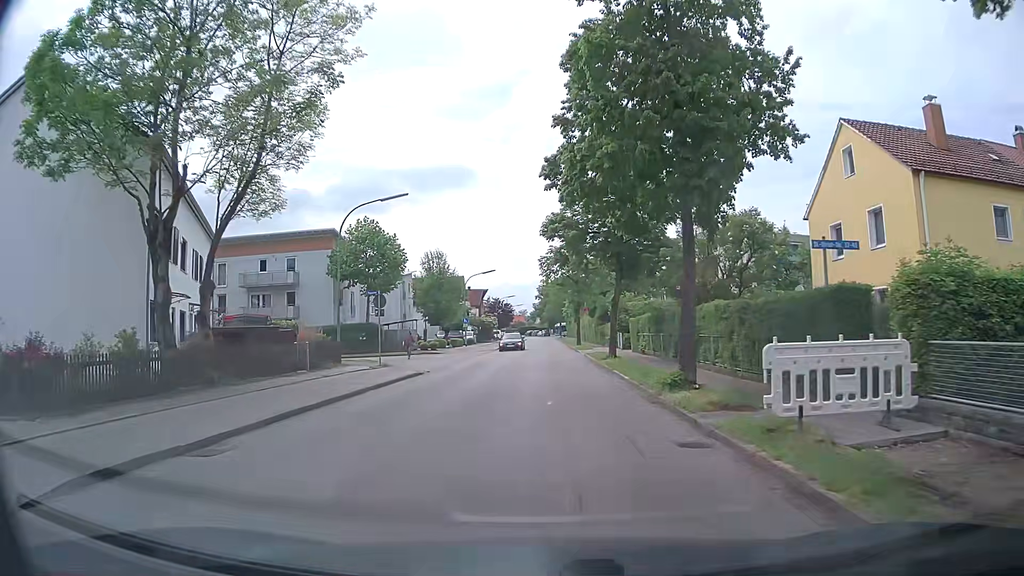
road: tertiary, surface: asphalt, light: Day
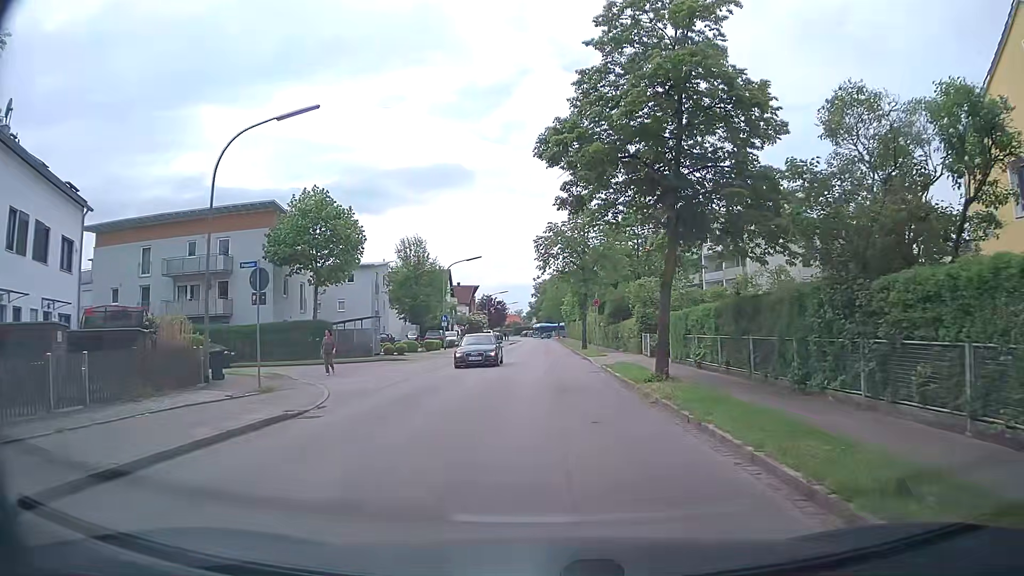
(+0.5, +12.3) m; +2°
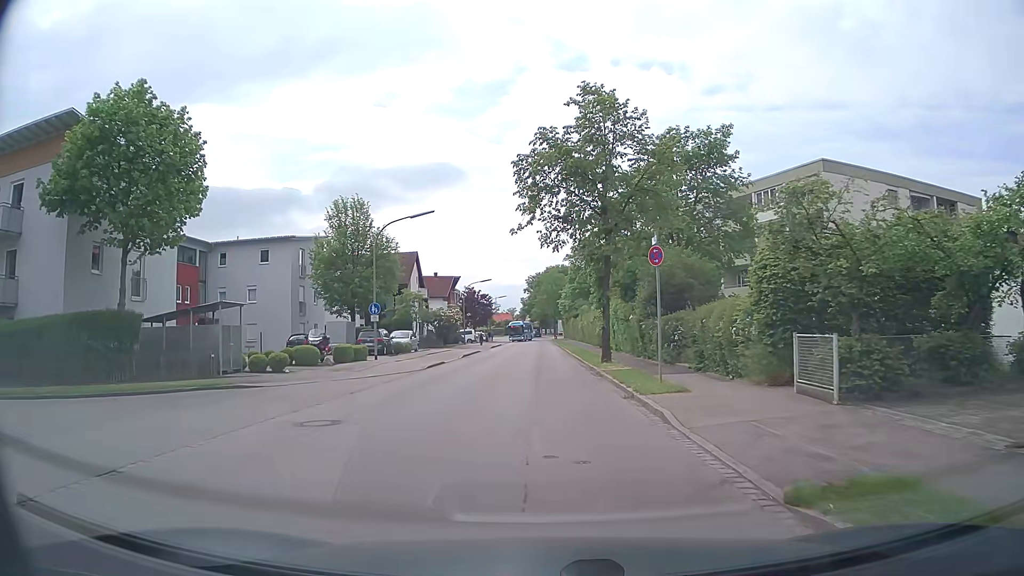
(+0.3, +20.9) m; +1°
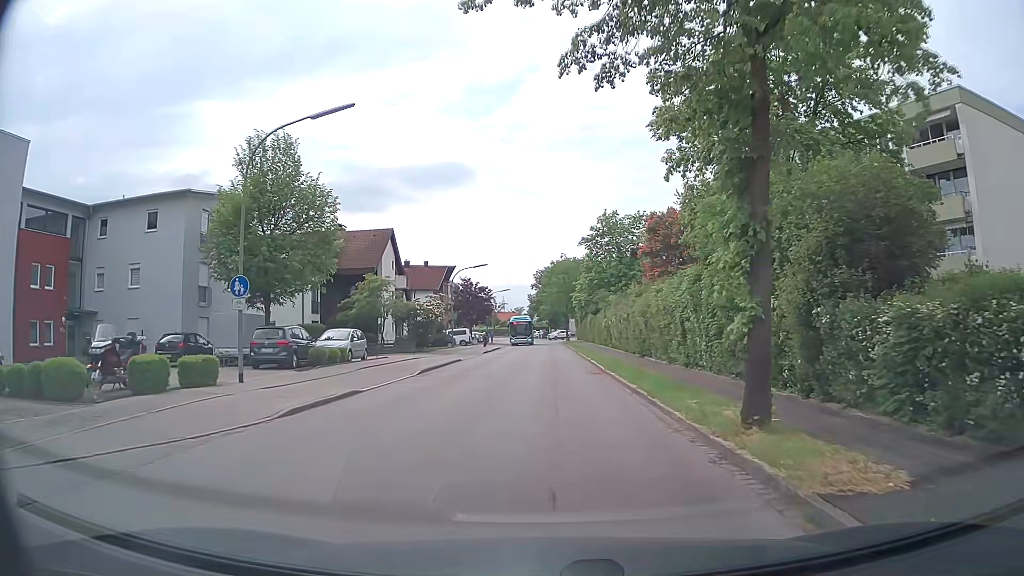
(-0.1, +17.0) m; -1°
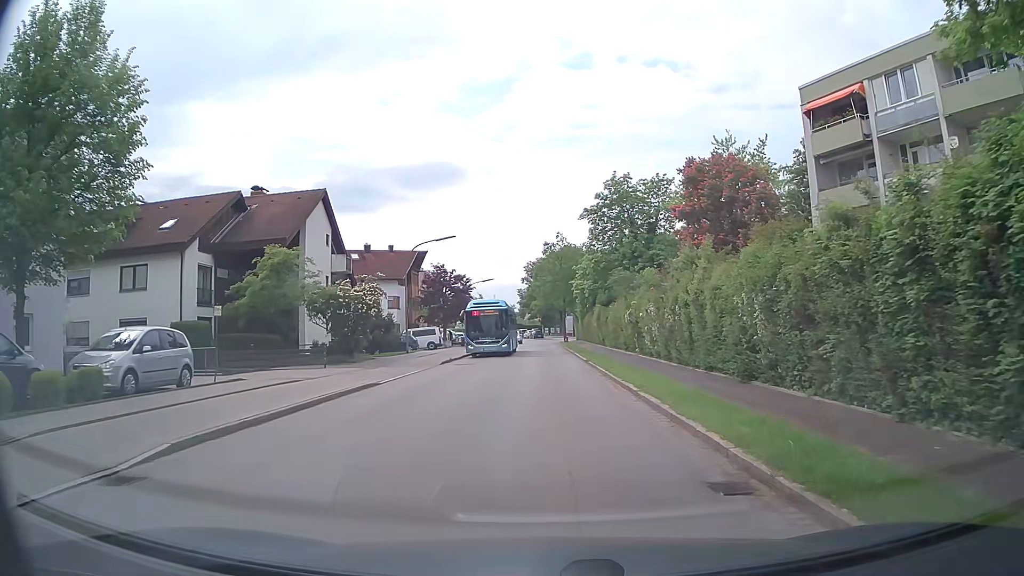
(0.0, +17.2) m; +1°
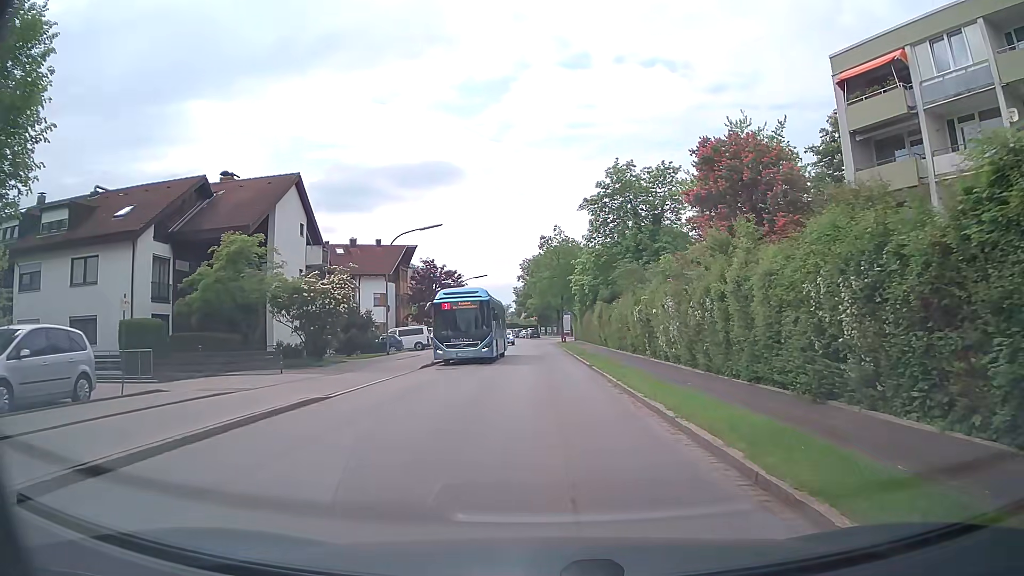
(0.0, +4.4) m; 0°
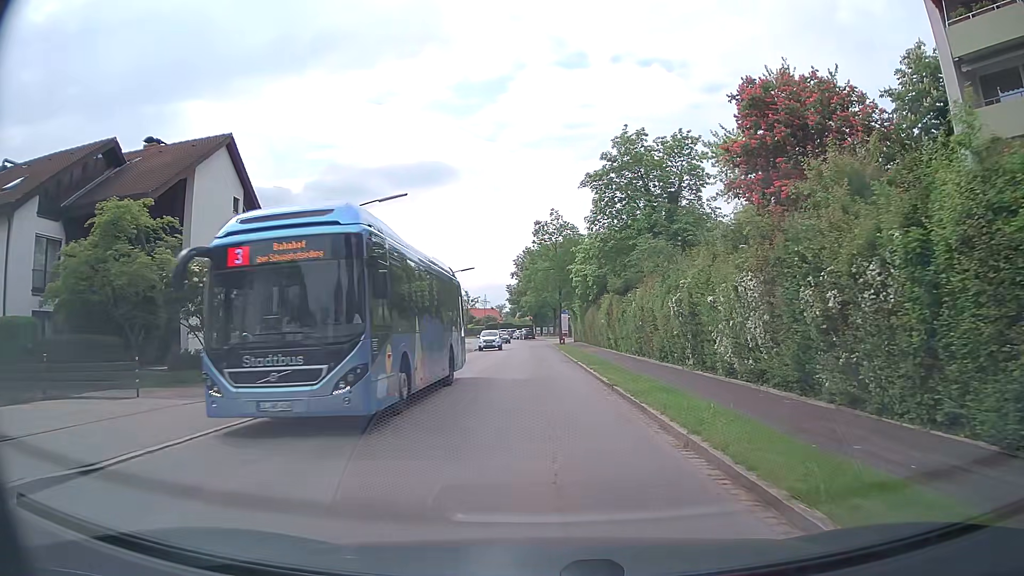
(+0.1, +8.8) m; +1°
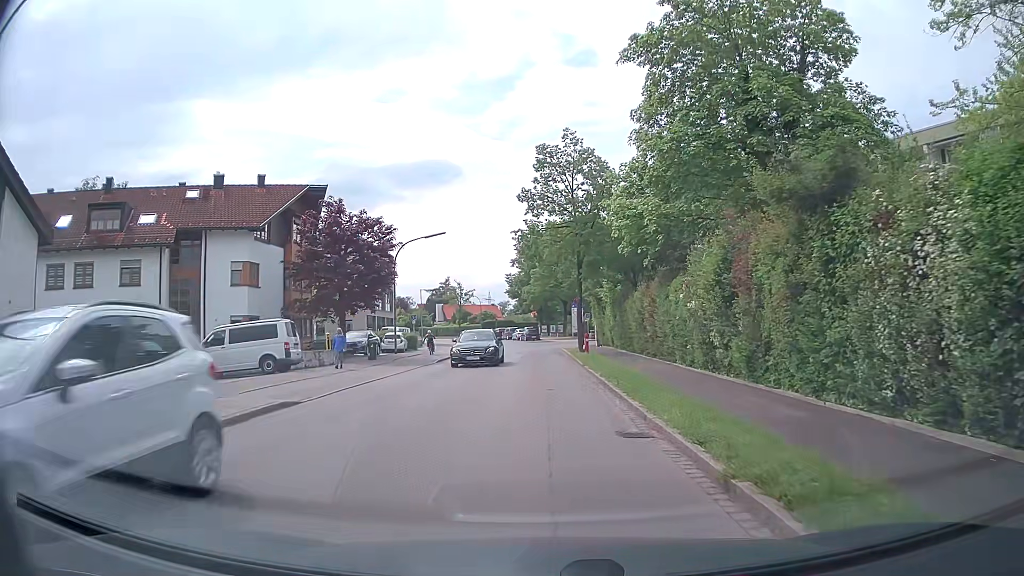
(-0.4, +22.1) m; -1°
(0, +10) (0, +20) (0, +30) (0, +40) (-1, +50) (-1, +60) (-3, +70) (-5, +80) (-7, +89) (-10, +99) m
